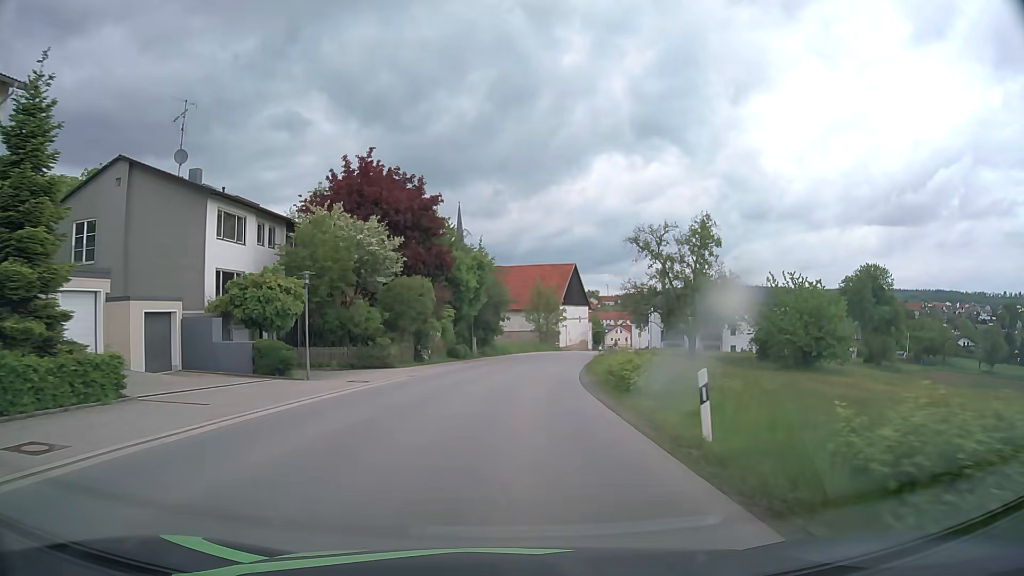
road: tertiary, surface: asphalt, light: Day
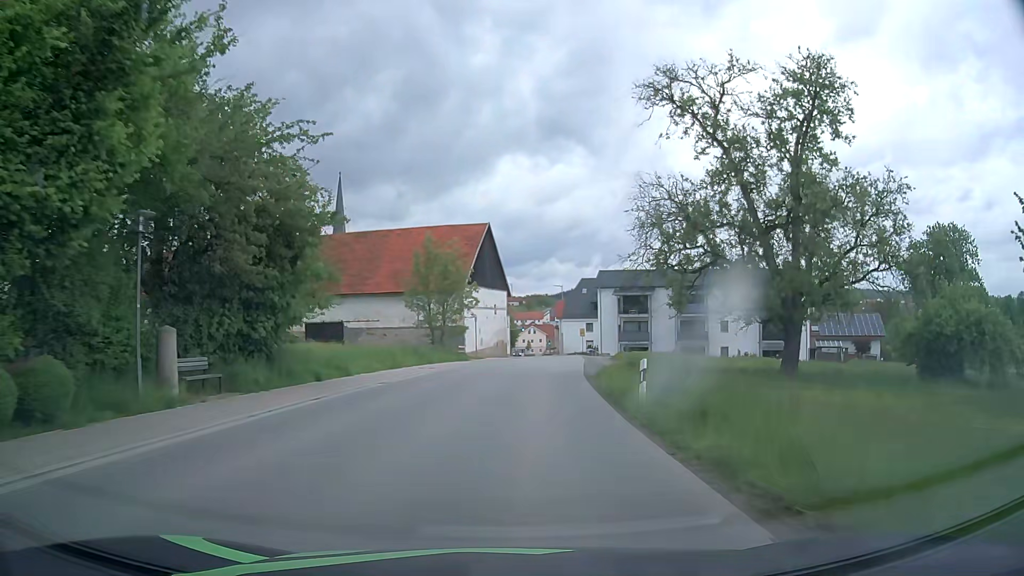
(+2.3, +39.1) m; +8°
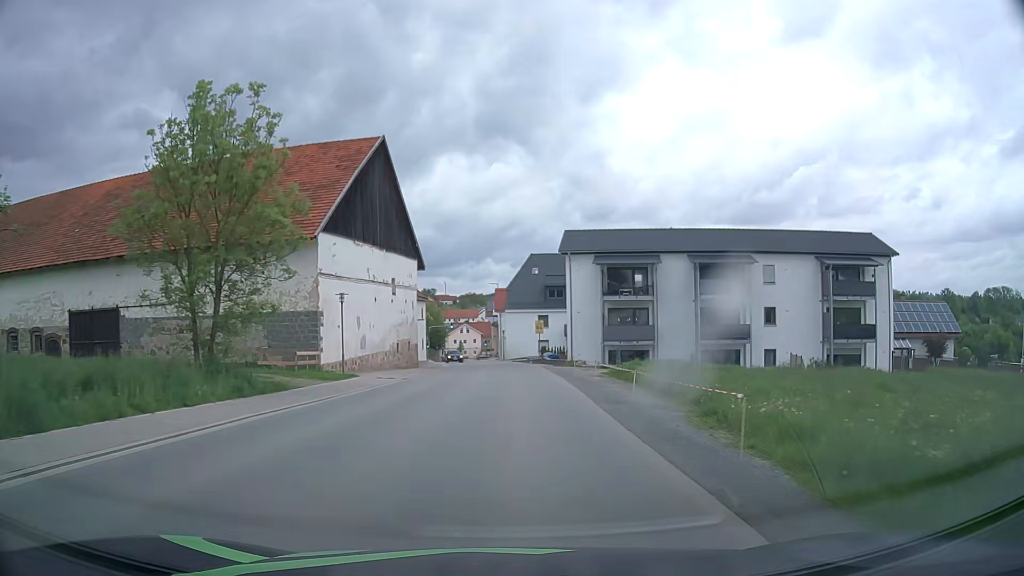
(+1.7, +31.0) m; +6°
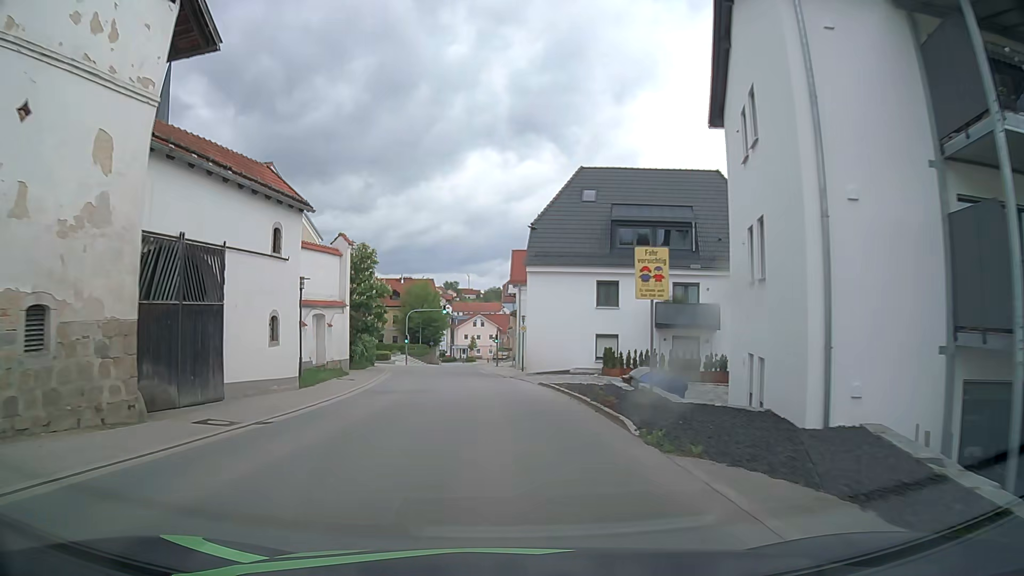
(+0.1, +39.0) m; -2°
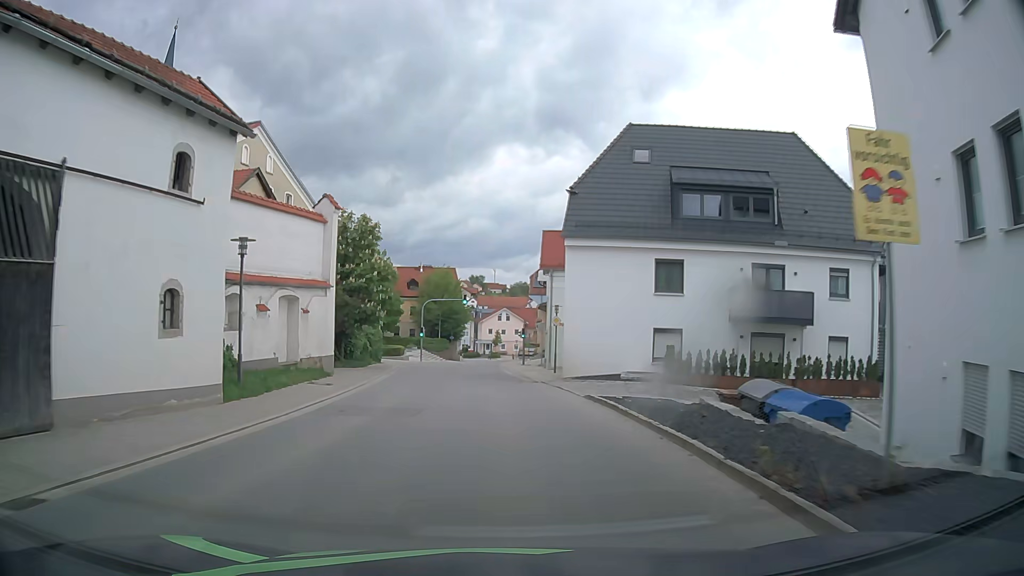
(-0.2, +7.8) m; -3°
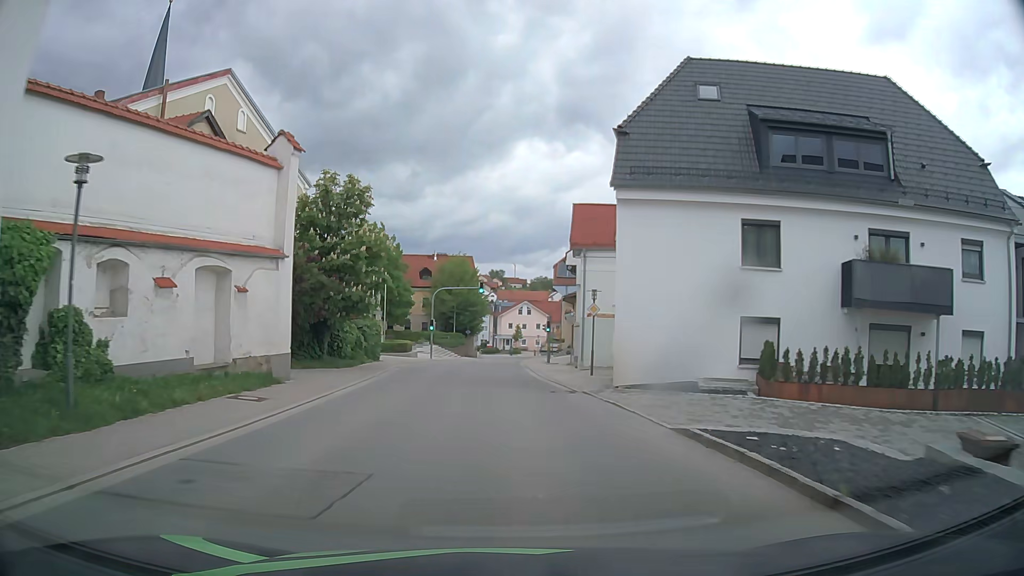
(-0.1, +7.8) m; -1°
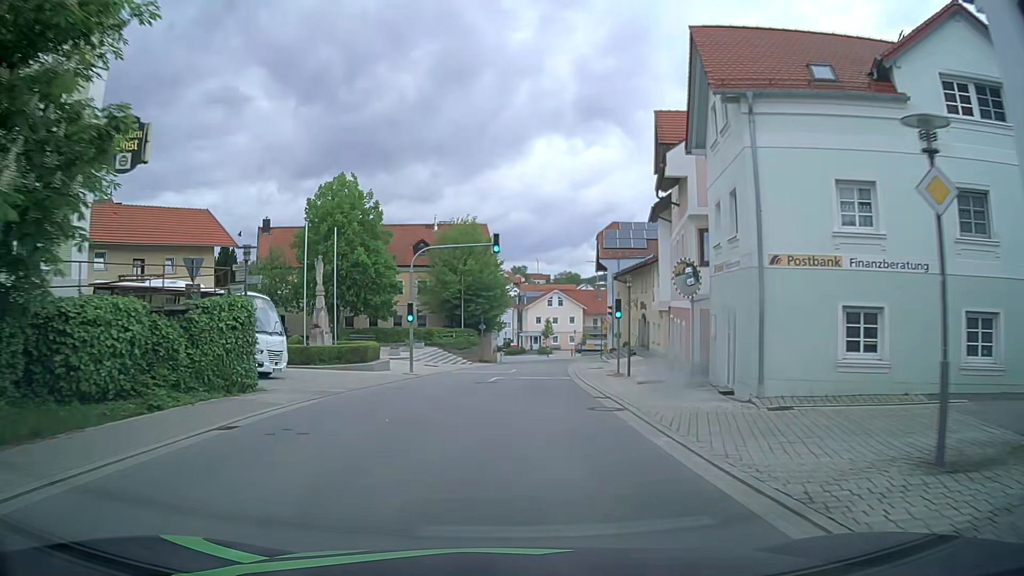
(-0.7, +23.5) m; -3°
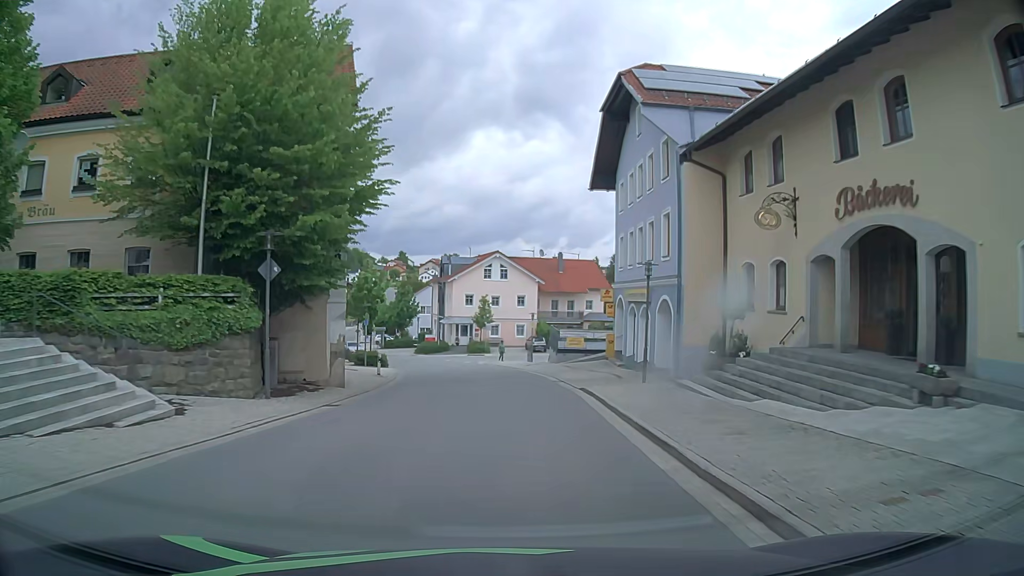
(+2.3, +38.8) m; +6°
(0, +10) (0, +20) (0, +30) (-2, +40) (-4, +50) (-7, +59) (-12, +68) (-16, +77) (-20, +86) (-23, +96) m
